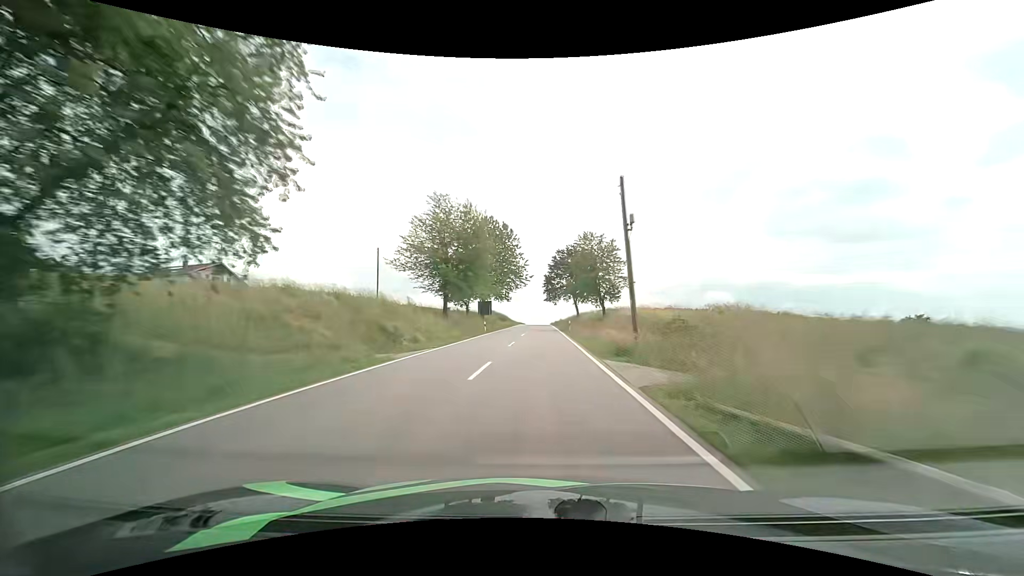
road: tertiary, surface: asphalt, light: Day
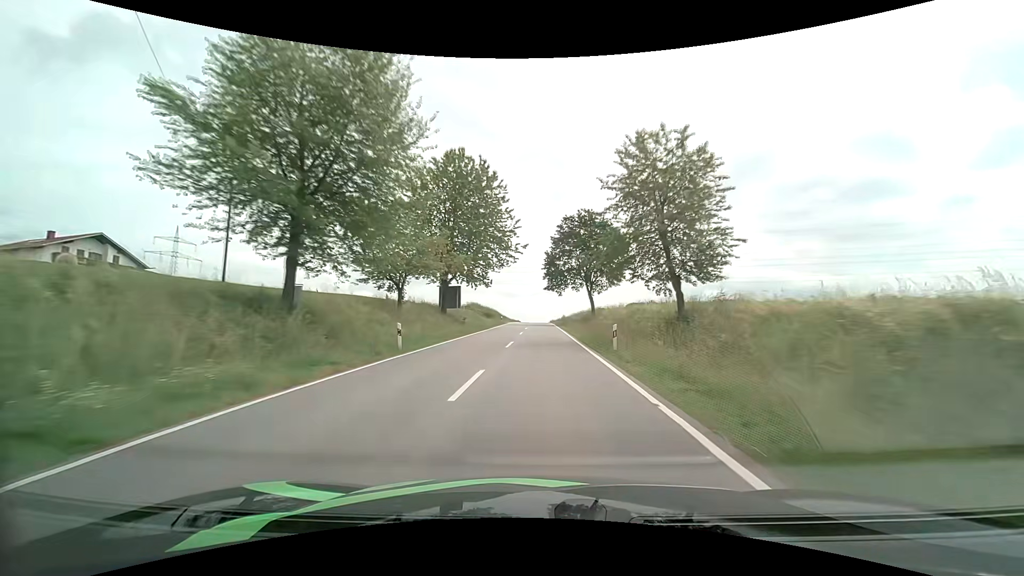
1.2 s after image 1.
(0.0, +28.0) m; 0°
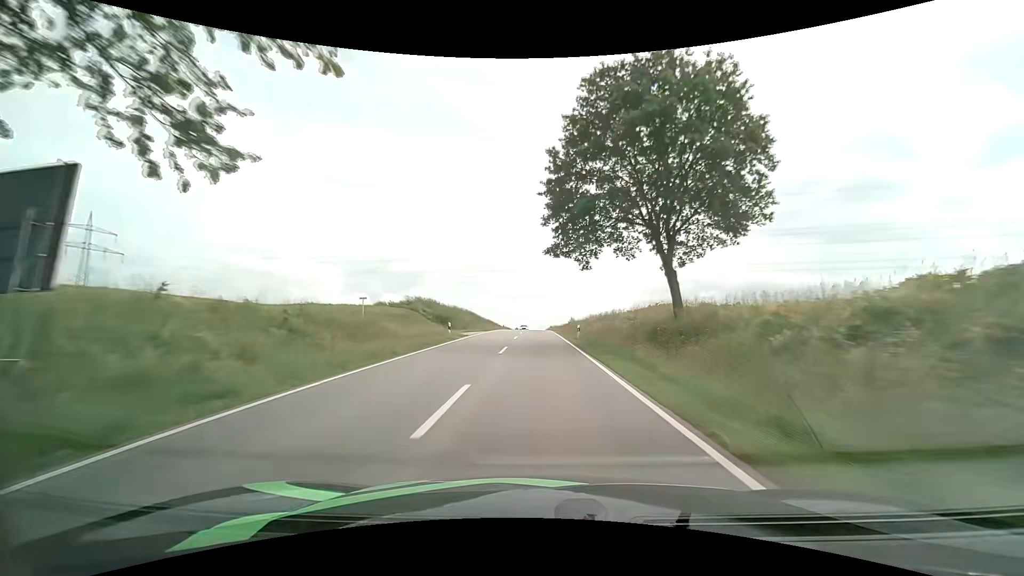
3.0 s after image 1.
(+0.2, +38.7) m; +1°
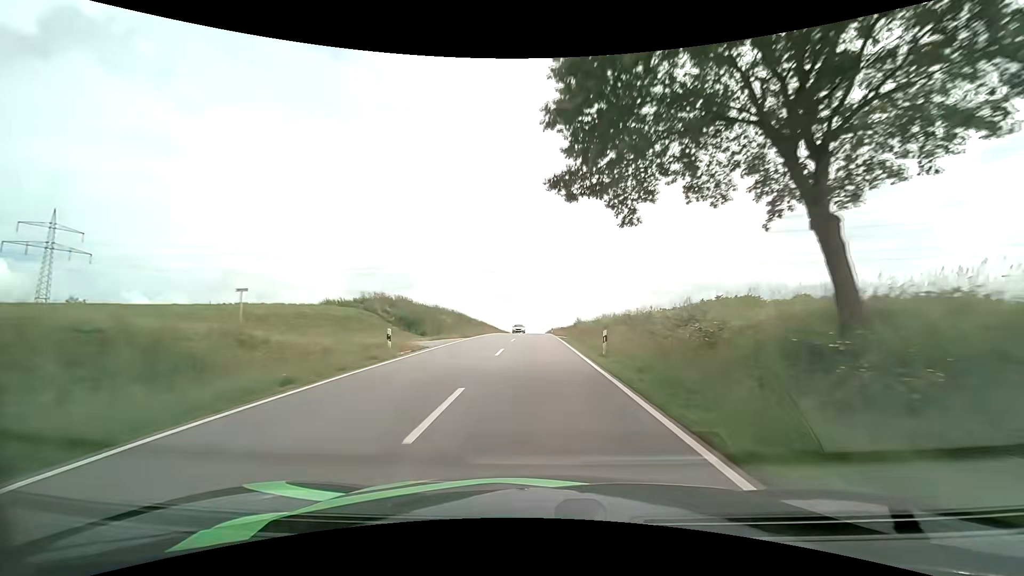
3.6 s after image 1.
(0.0, +12.6) m; 0°
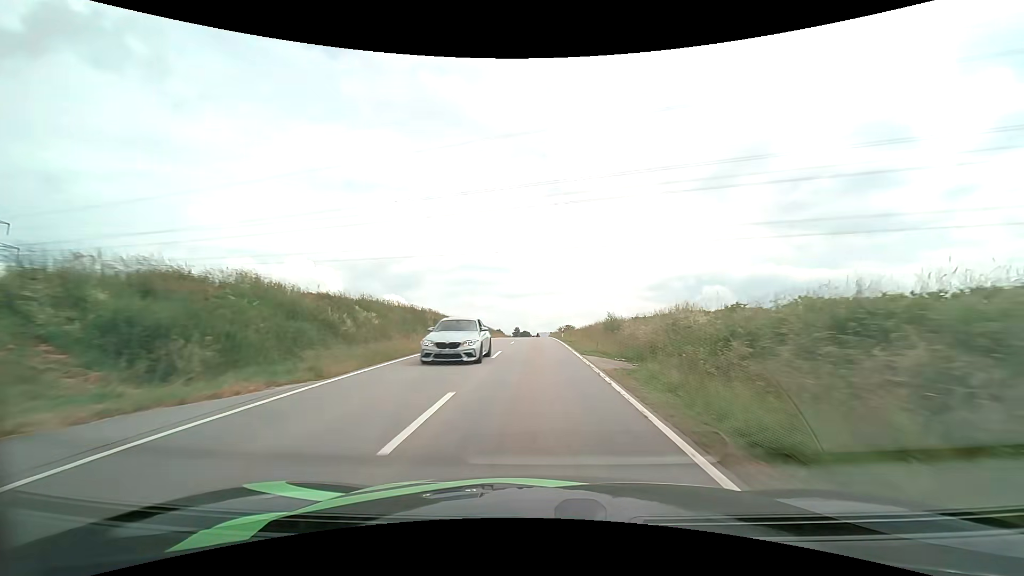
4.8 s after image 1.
(-0.1, +25.2) m; 0°
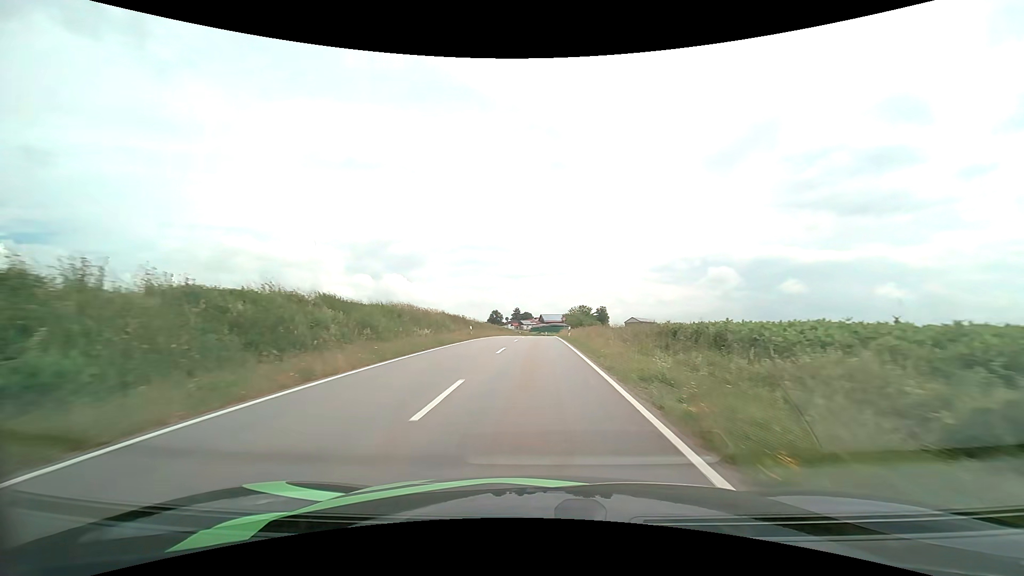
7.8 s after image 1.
(-0.2, +60.4) m; -1°
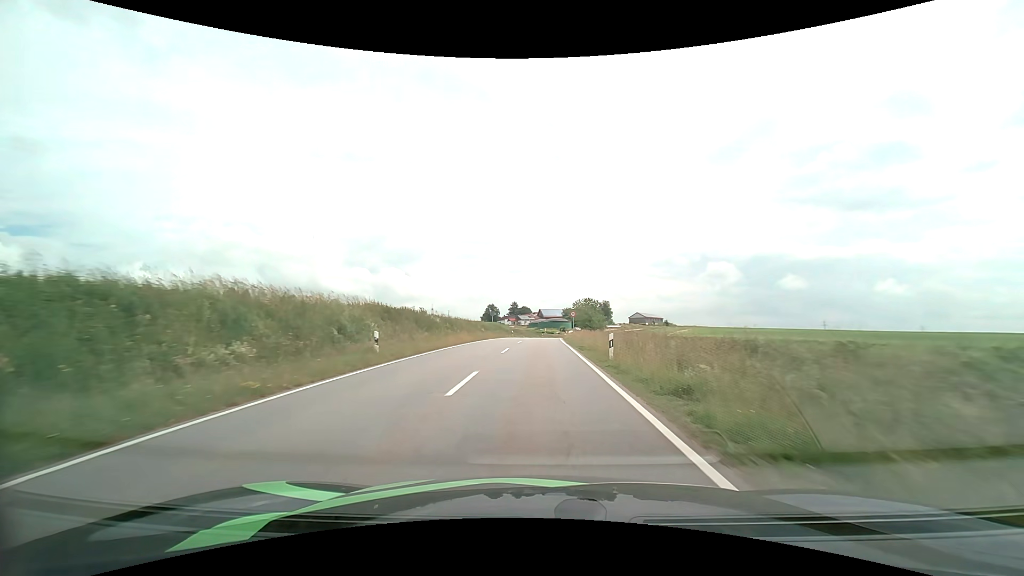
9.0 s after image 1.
(0.0, +23.0) m; 0°
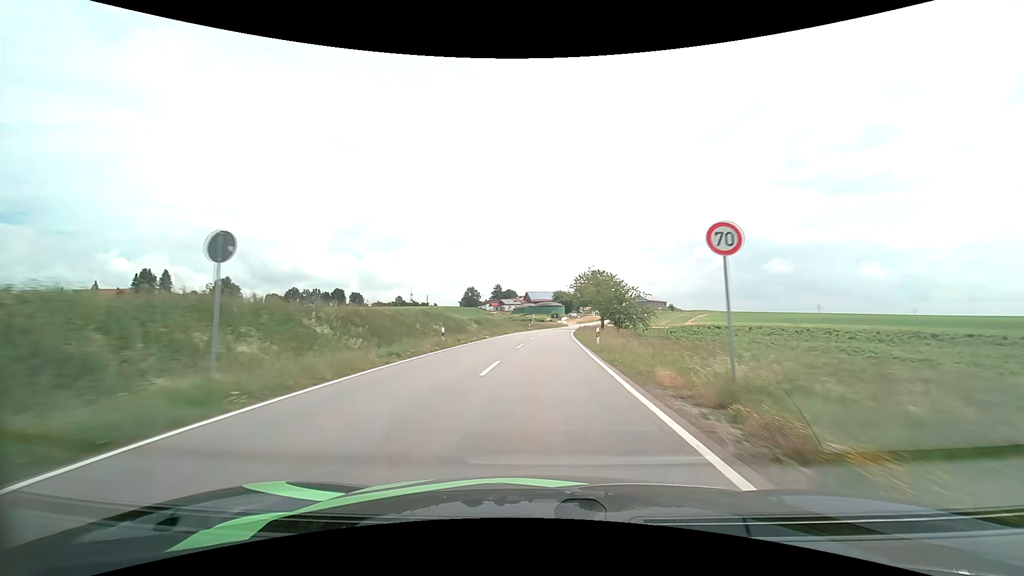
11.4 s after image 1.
(+0.4, +46.8) m; +1°
(0, +10) (0, +20) (+1, +30) (+1, +40) (+2, +50) (+2, +60) (+3, +70) (+4, +80) (+5, +90) (+7, +100) m
